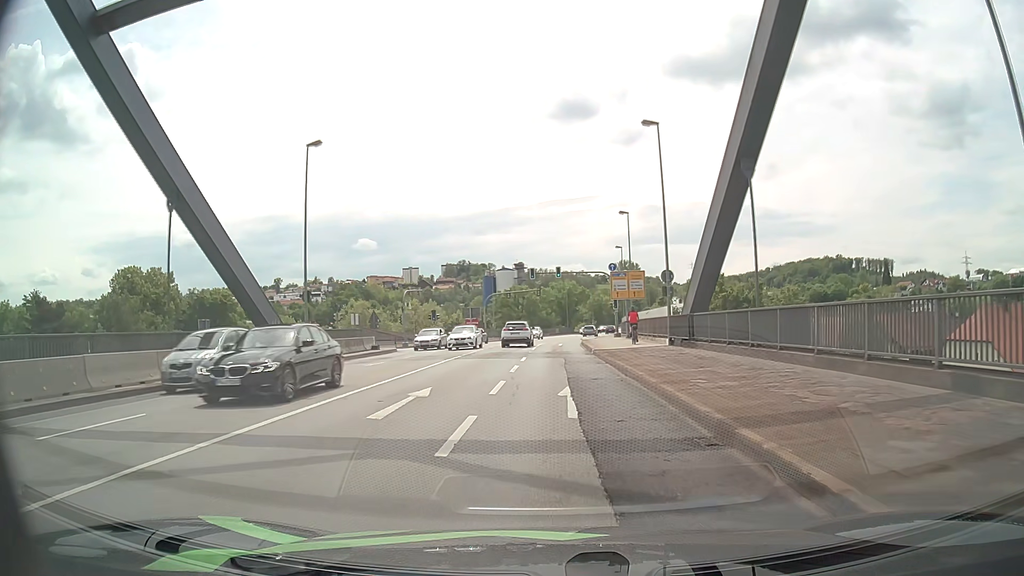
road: primary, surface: asphalt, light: Day
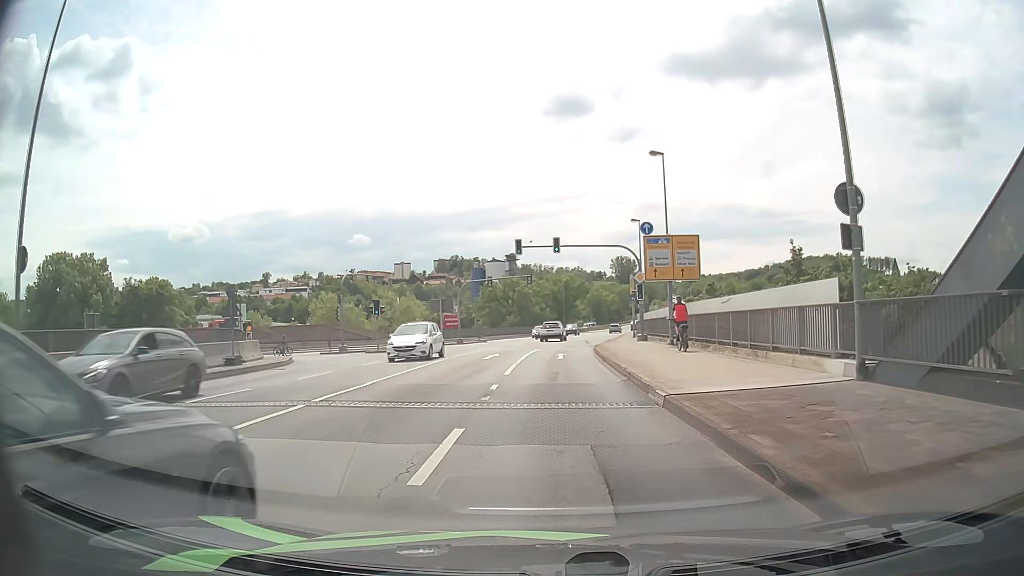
(+0.1, +19.2) m; +1°
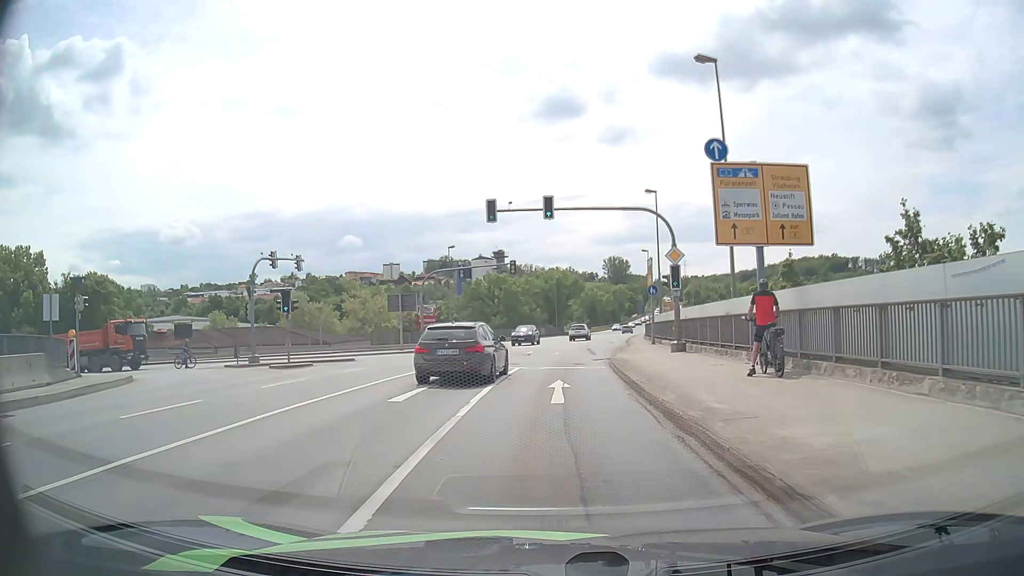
(+0.1, +14.1) m; 0°
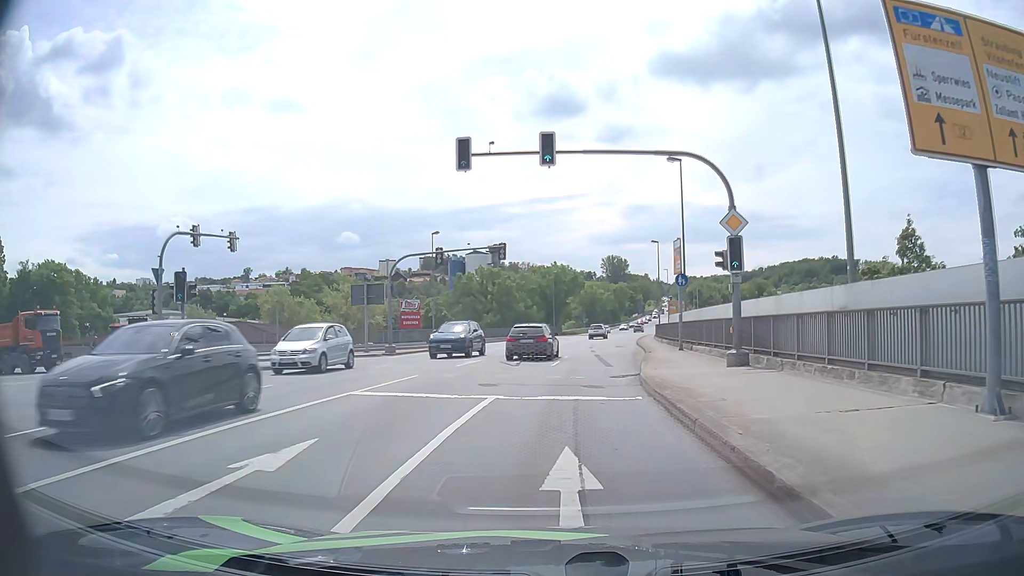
(+0.1, +9.1) m; +1°
